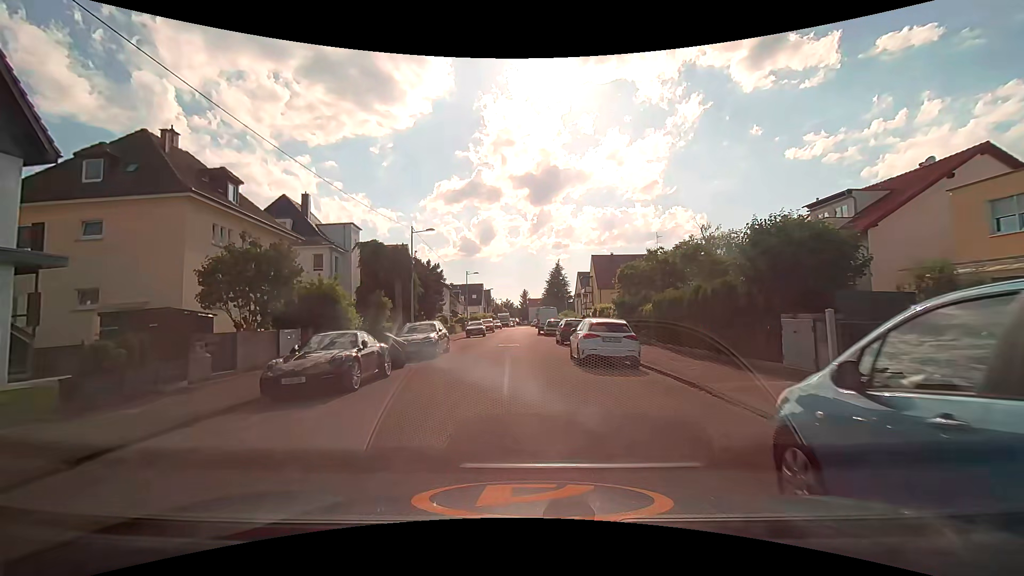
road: residential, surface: asphalt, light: Day
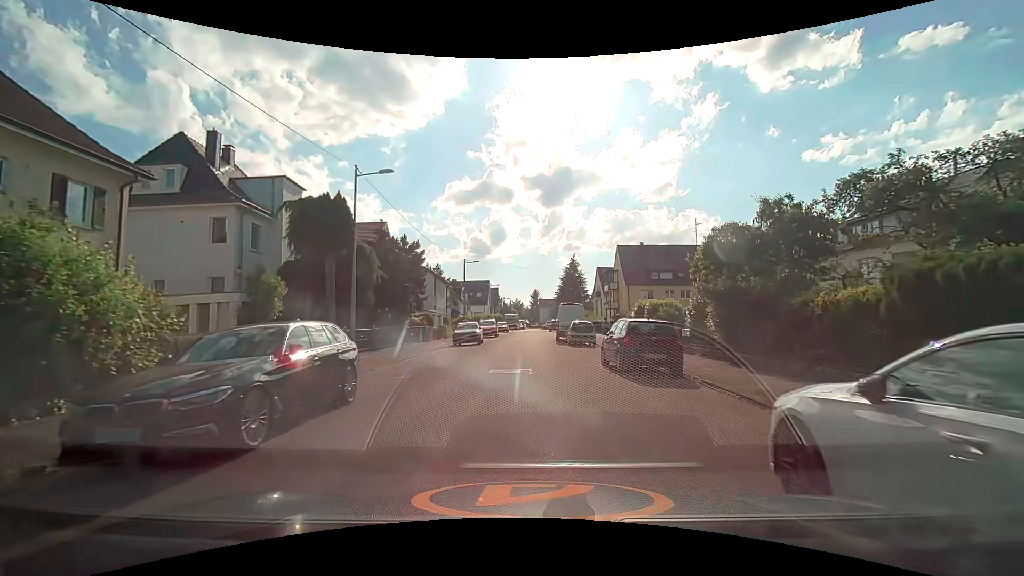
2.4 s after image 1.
(-0.2, +13.9) m; -1°
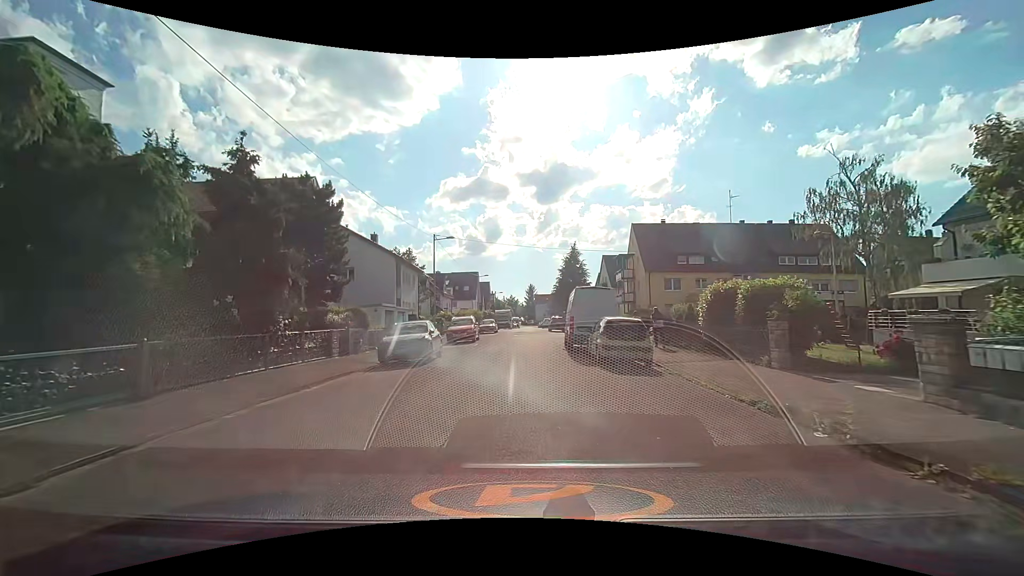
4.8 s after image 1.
(+0.1, +14.2) m; 0°
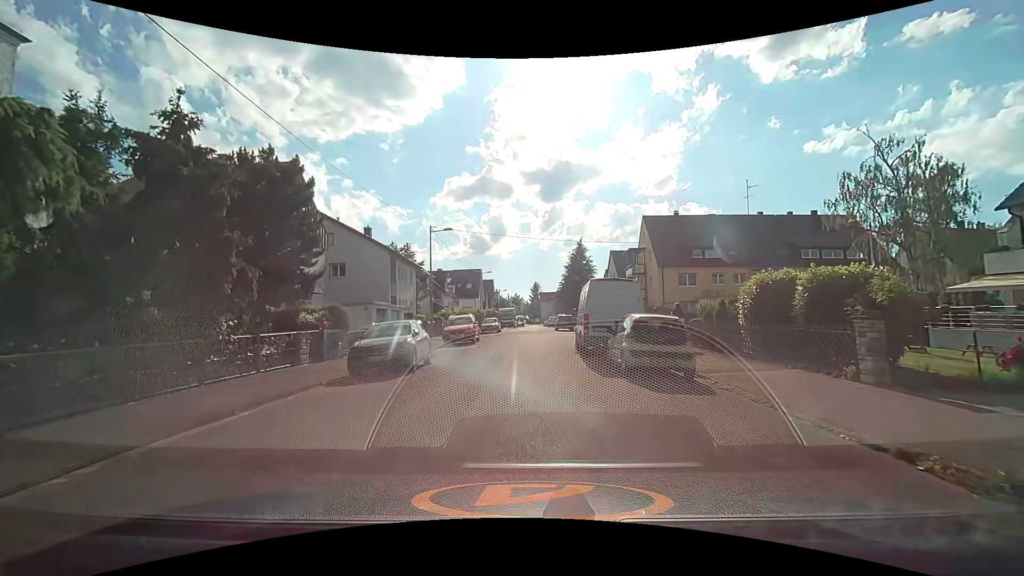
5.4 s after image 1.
(0.0, +3.2) m; 0°
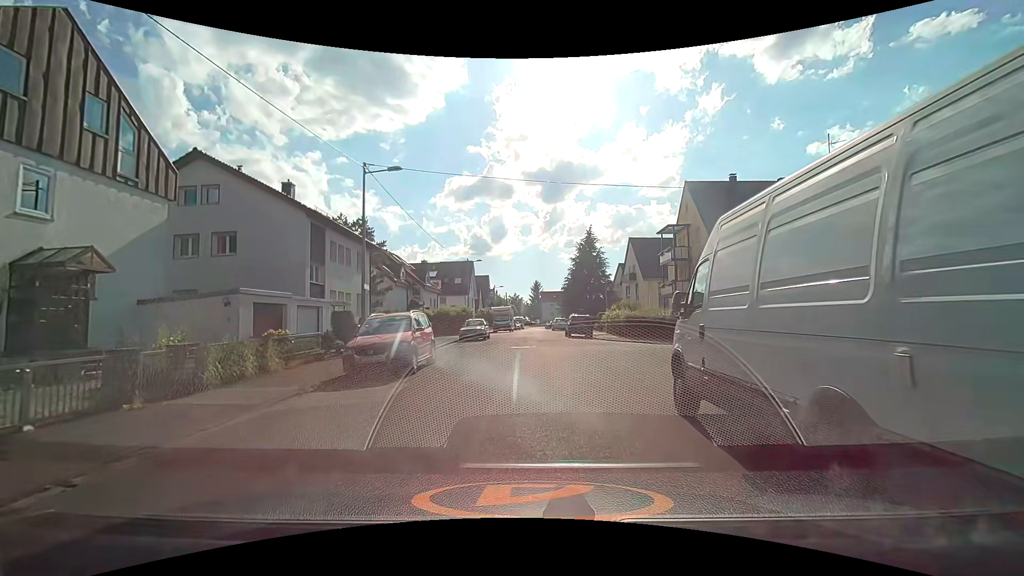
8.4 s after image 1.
(0.0, +14.7) m; 0°
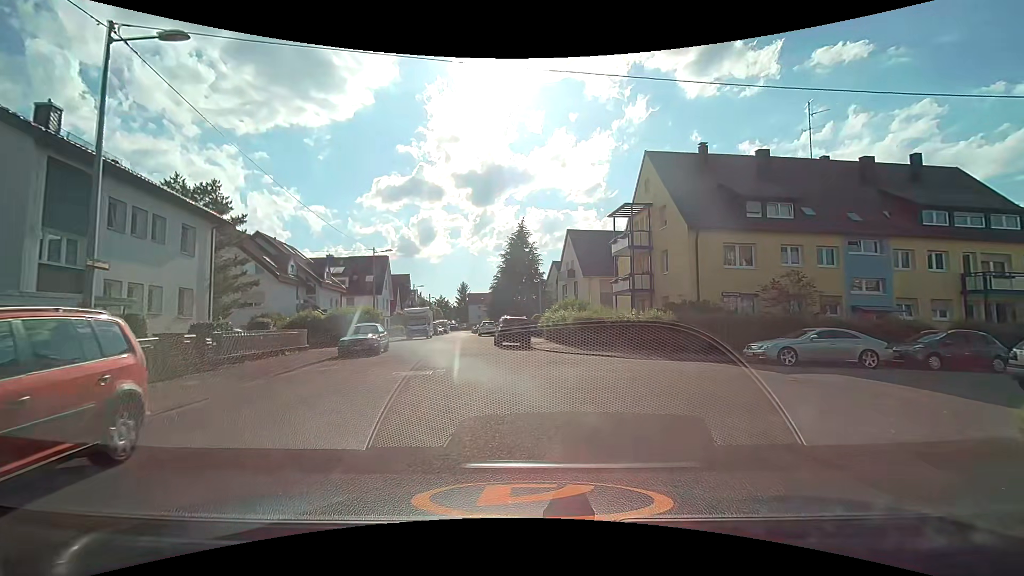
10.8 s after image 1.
(+0.3, +9.5) m; +7°
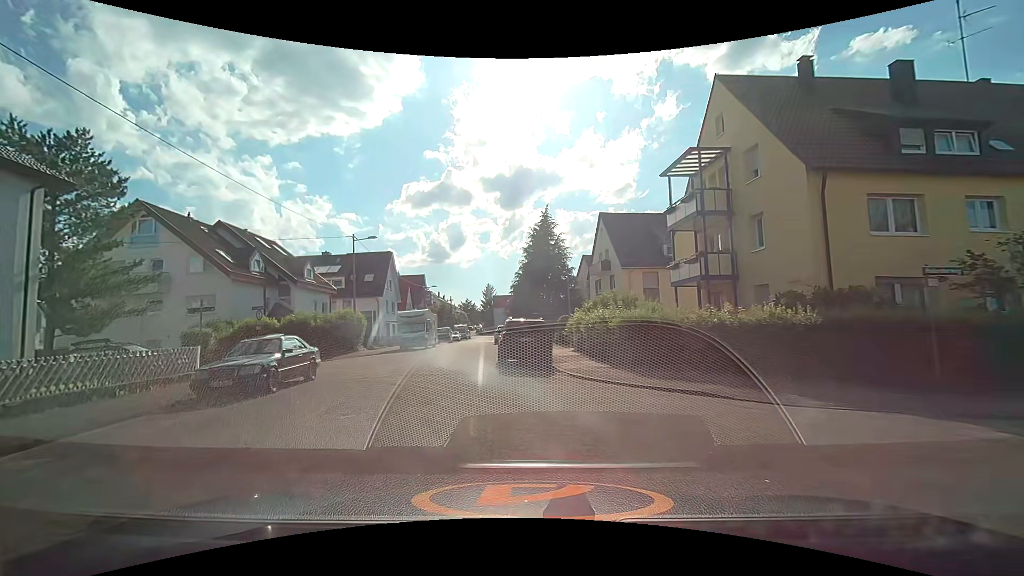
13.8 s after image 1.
(+0.8, +10.2) m; -1°
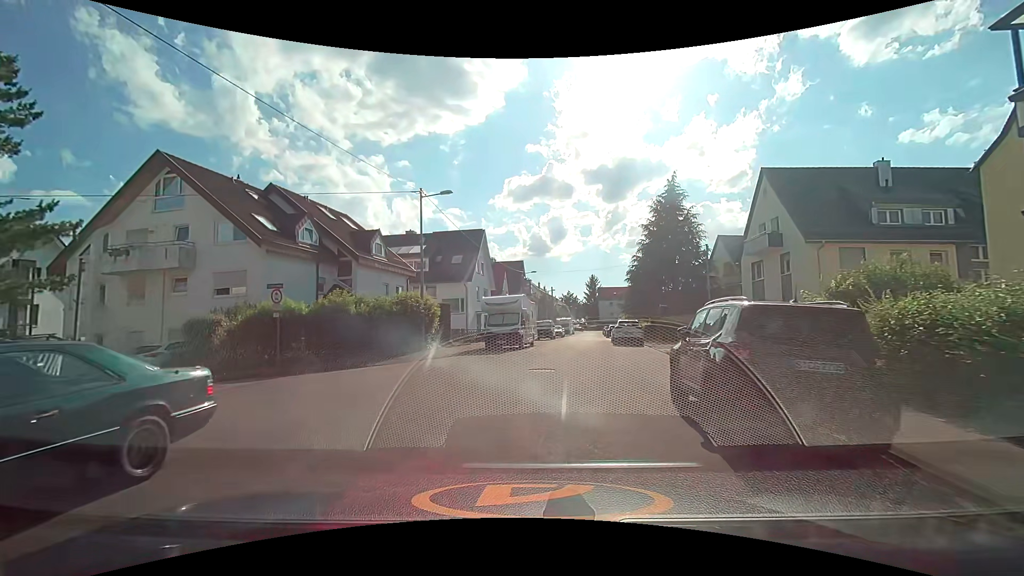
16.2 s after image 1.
(-1.6, +10.9) m; -11°
(0, +10) (+1, +20) (+2, +30) (+4, +40) (+5, +50) (+6, +60) (+7, +70) (+8, +80) (+9, +89) (+11, +99) m
